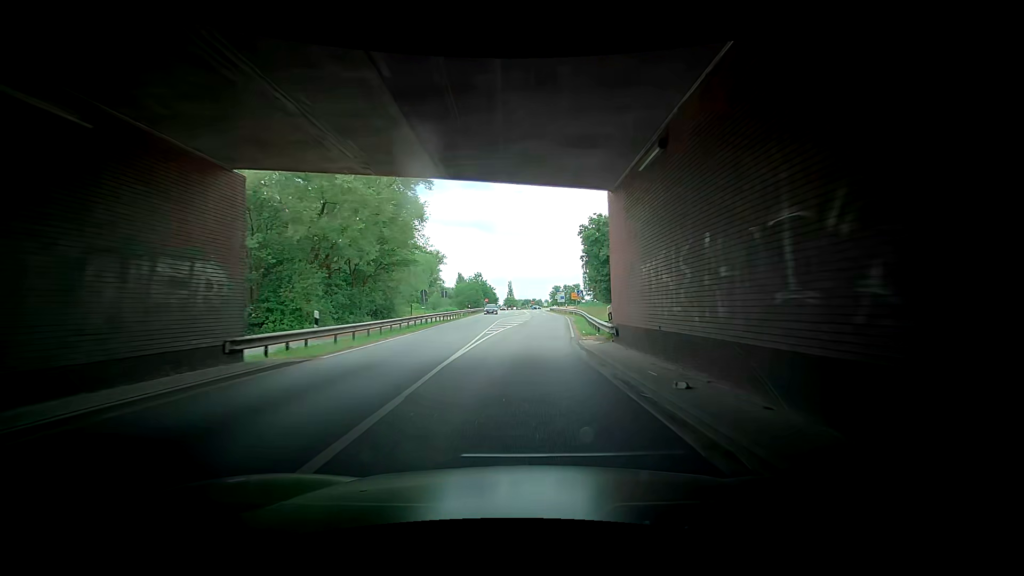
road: motorway_link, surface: asphalt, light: Day
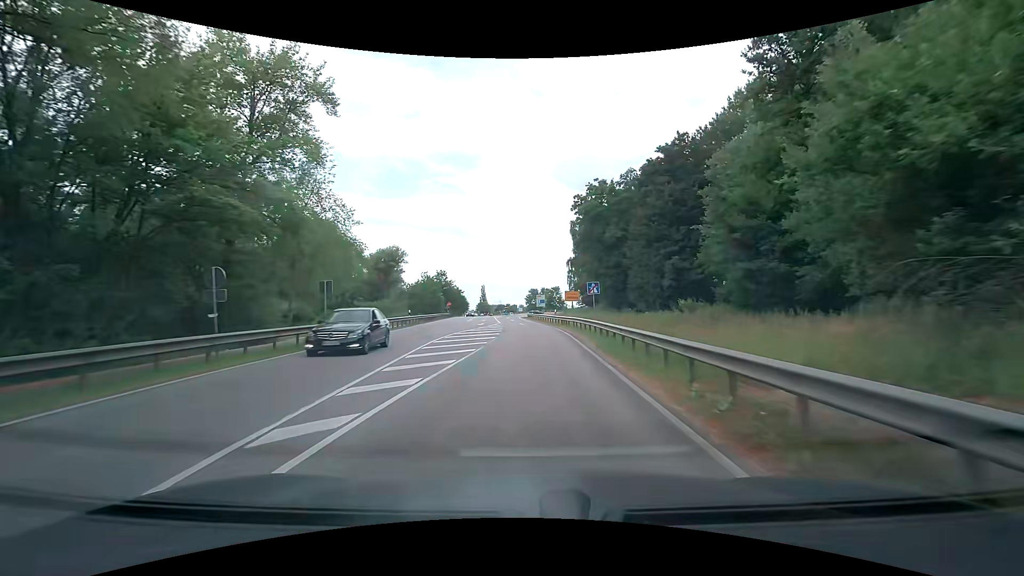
(-0.6, +22.9) m; 0°
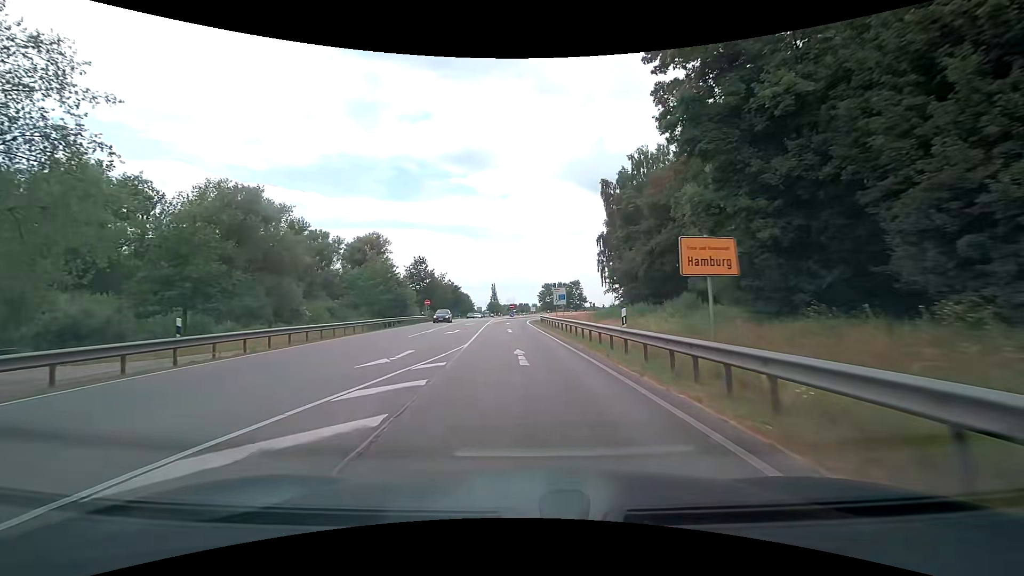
(+0.4, +30.9) m; -1°
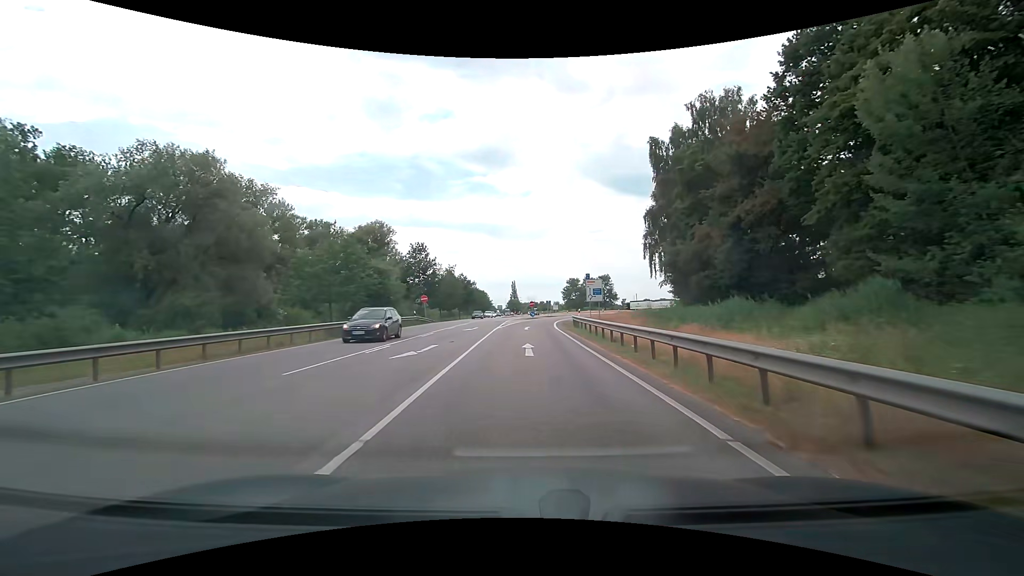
(-0.3, +15.5) m; -2°
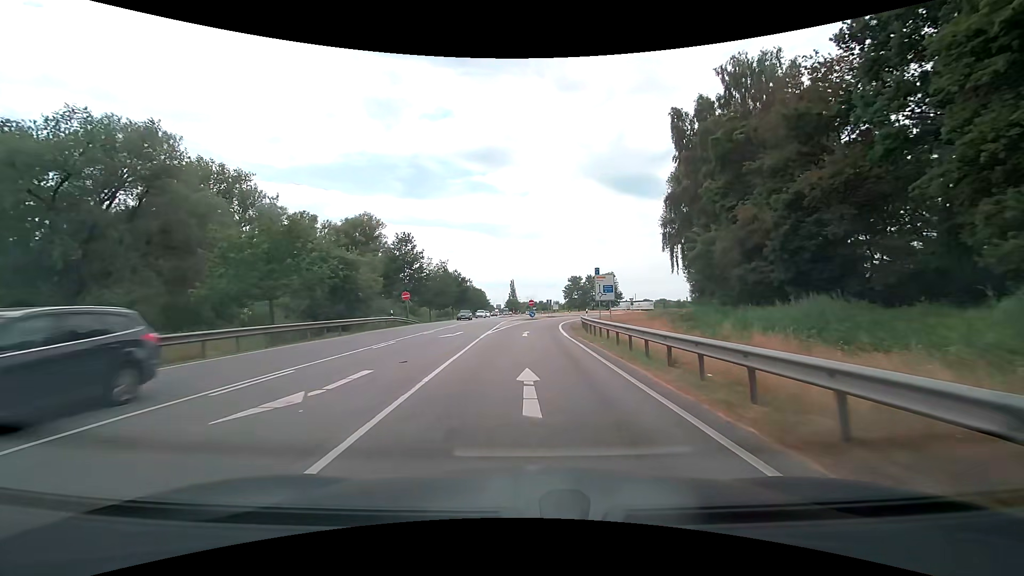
(-0.1, +7.7) m; -1°
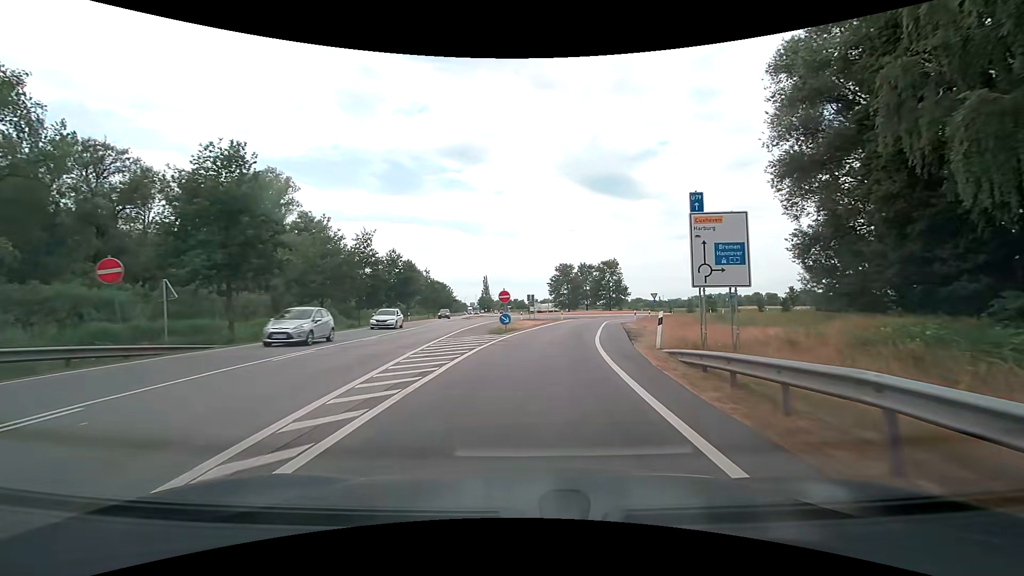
(+0.5, +30.8) m; +3°
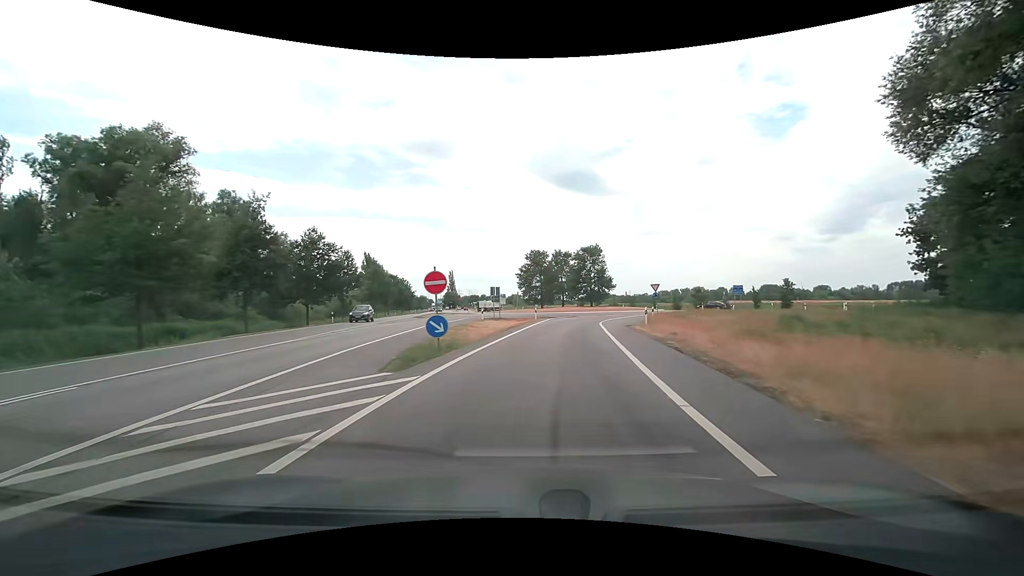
(+0.4, +15.1) m; +3°
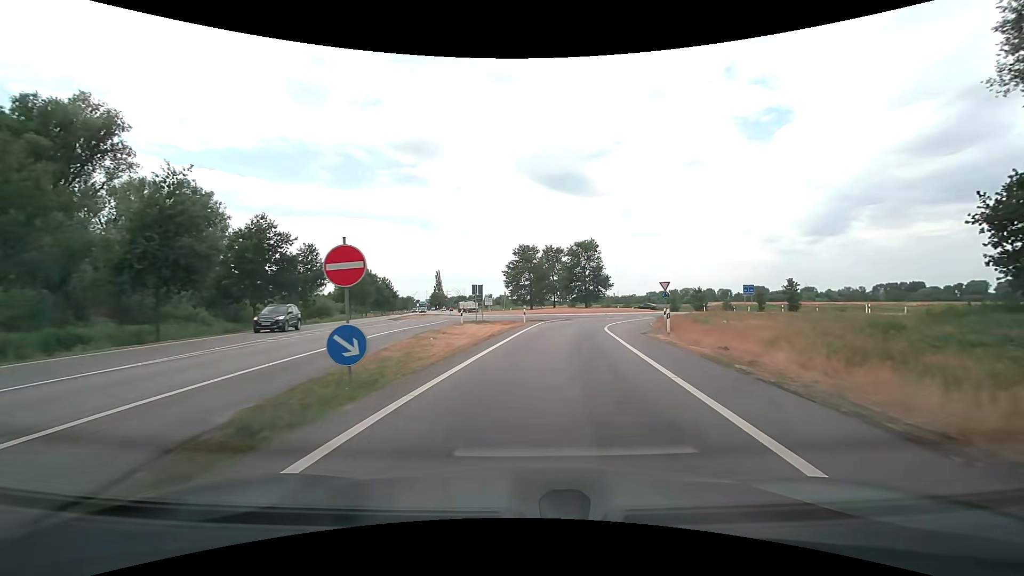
(+0.1, +7.2) m; +1°
(0, +10) (+1, +20) (+2, +30) (+5, +39) (+10, +48) (+17, +55) (+22, +64) (+22, +74) (+17, +82) (+9, +88) m
